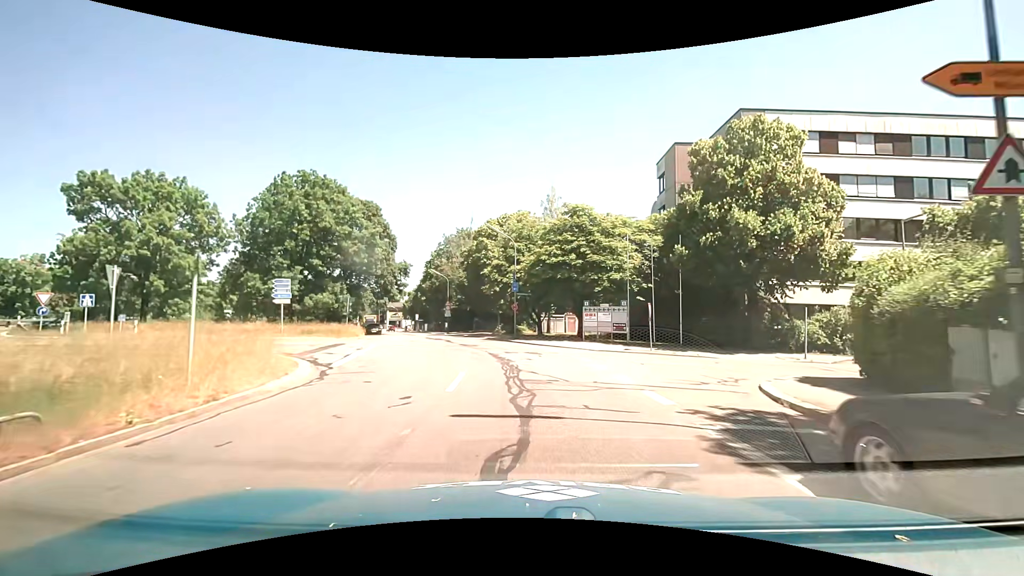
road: tertiary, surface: asphalt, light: Day
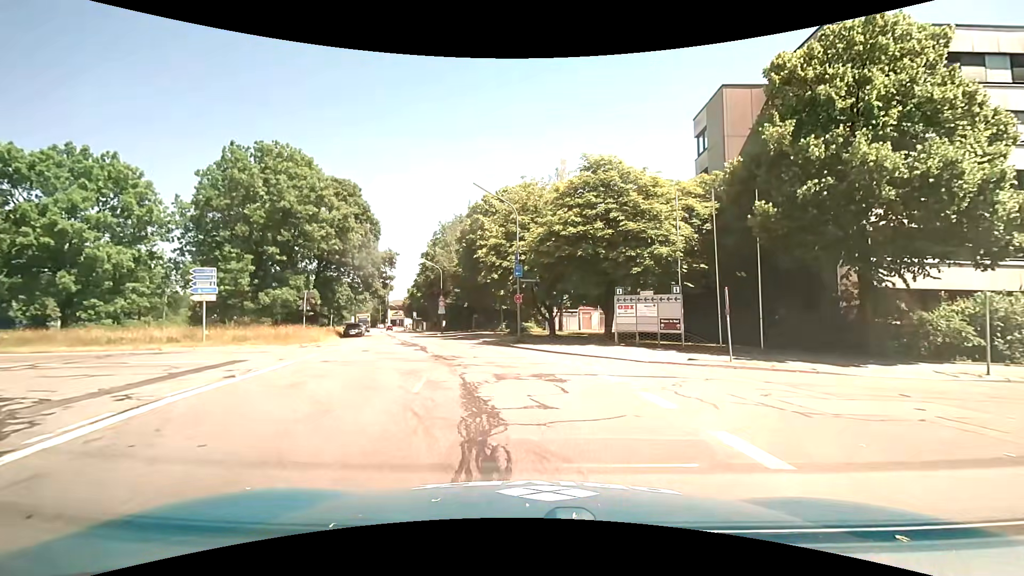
(0.0, +9.6) m; 0°
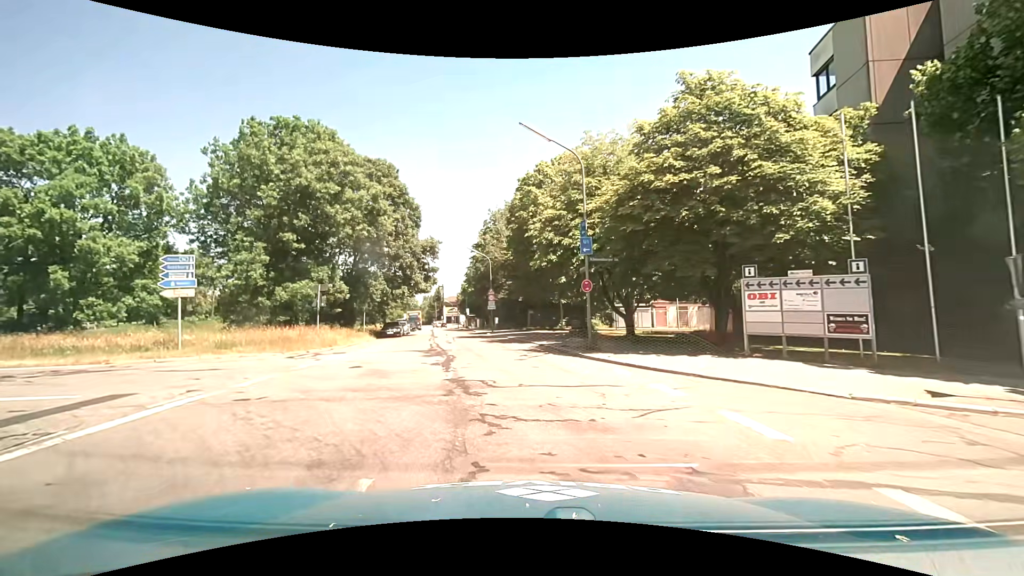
(-0.4, +7.5) m; -7°
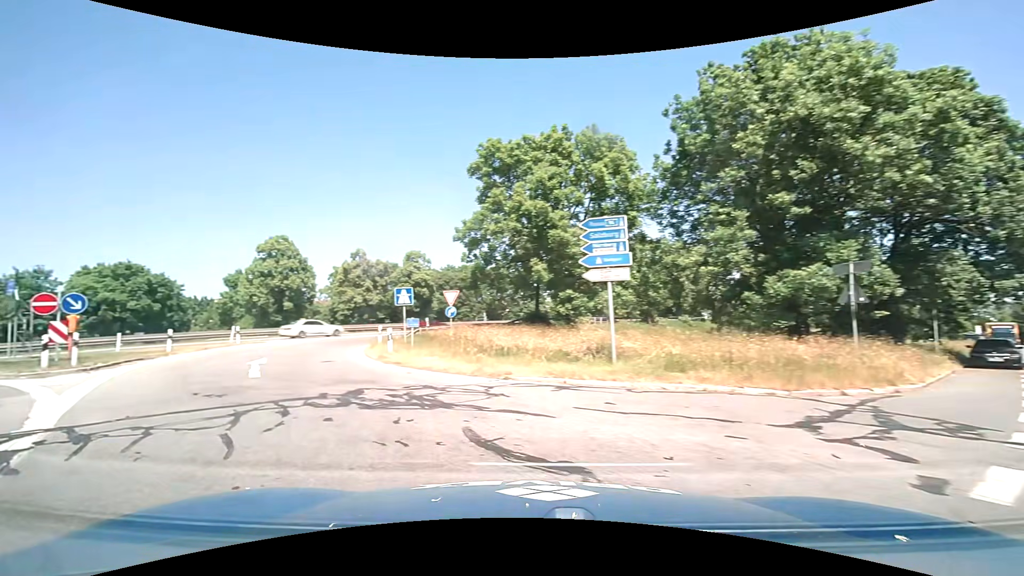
(-4.0, +11.4) m; -54°
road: motorway_link
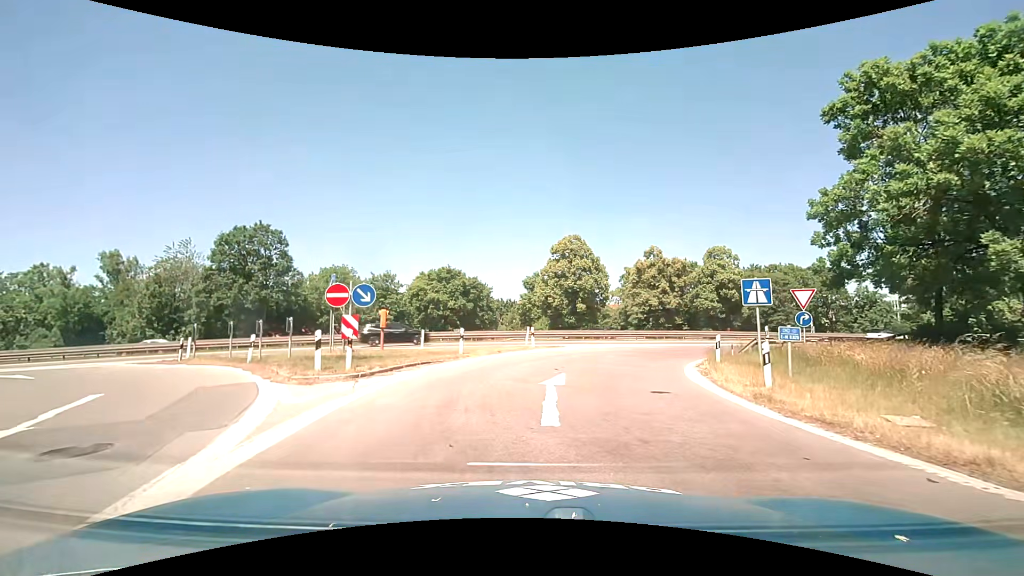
(-2.8, +7.2) m; -31°
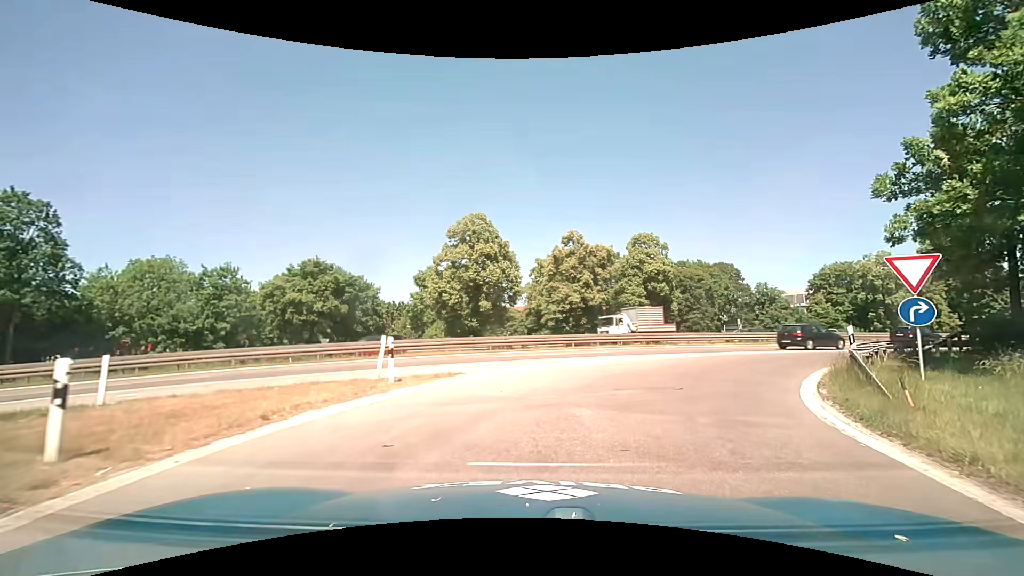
(+0.8, +14.3) m; +13°
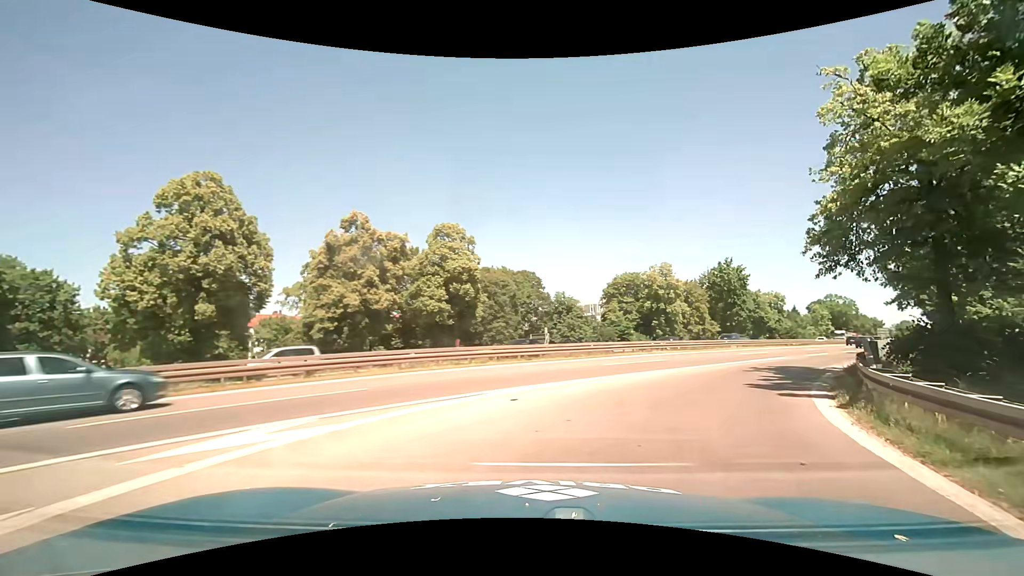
(+2.1, +12.1) m; +22°
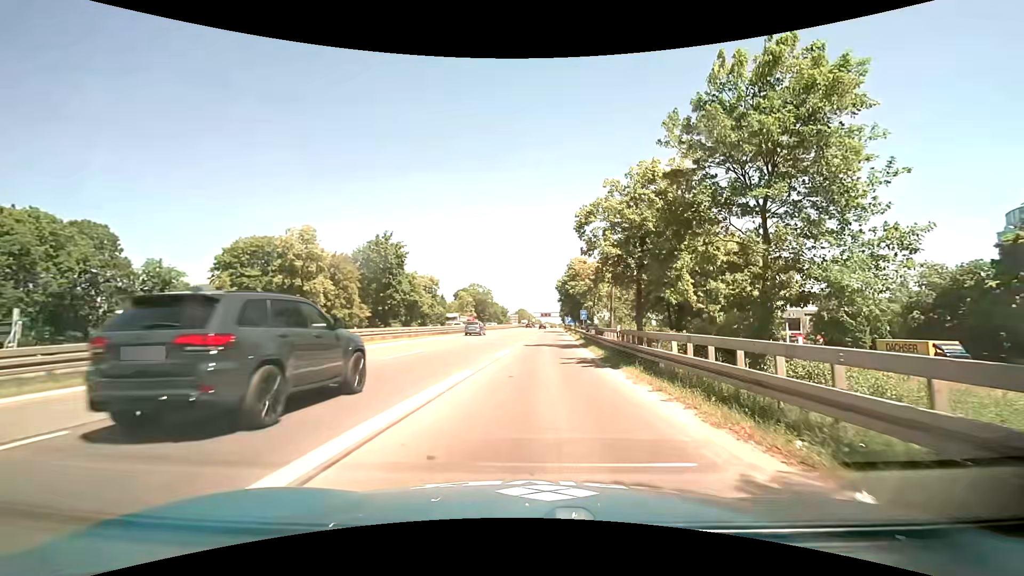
(+7.2, +20.2) m; +36°
(+1, +10) (+1, +20) (+2, +30) (+2, +40) (+3, +50) (+4, +60) (+4, +70) (+5, +80) (+6, +90) (+6, +100) m
